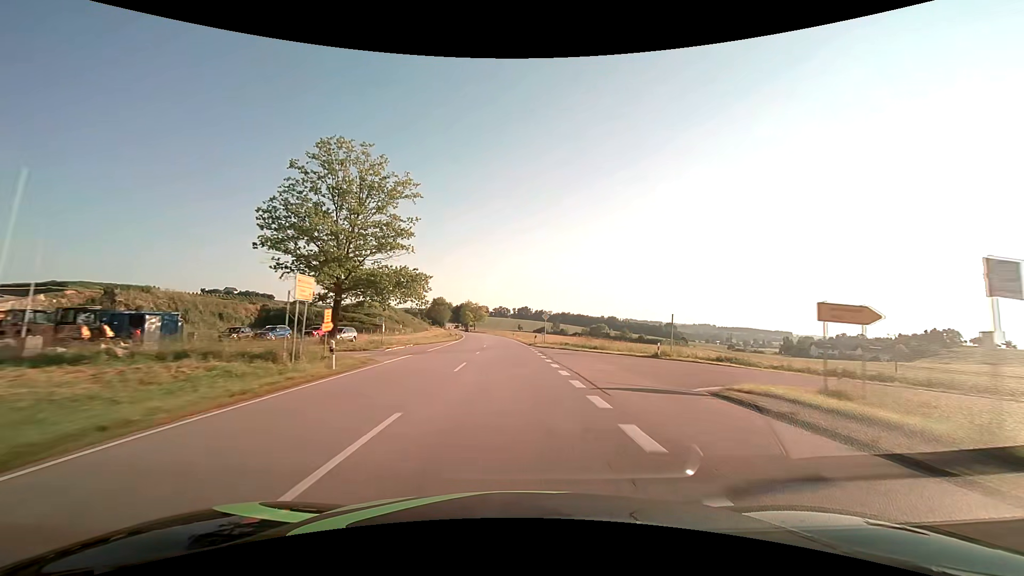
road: secondary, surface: asphalt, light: Day
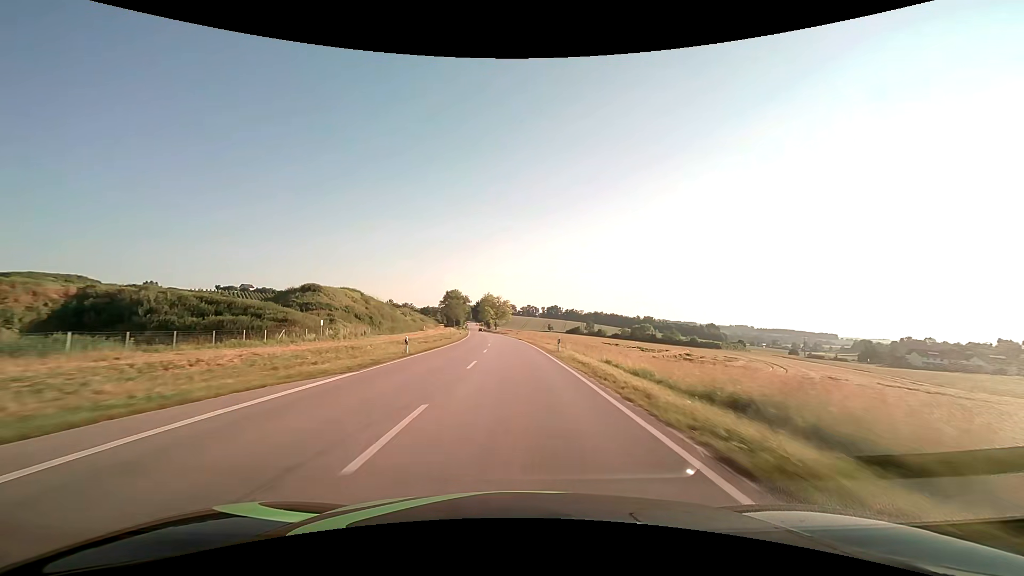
(-1.4, +47.4) m; -3°
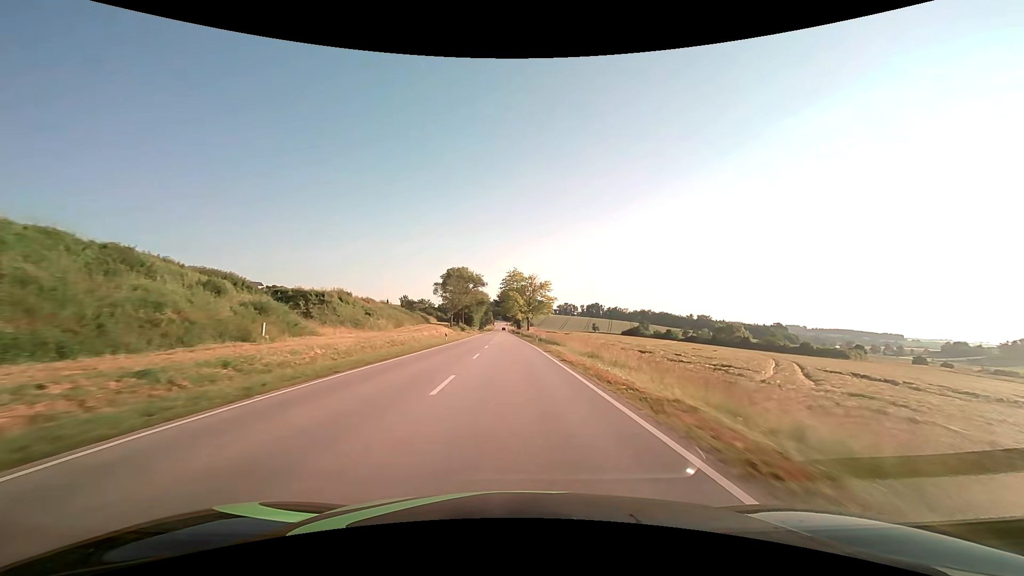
(-2.6, +78.9) m; -4°
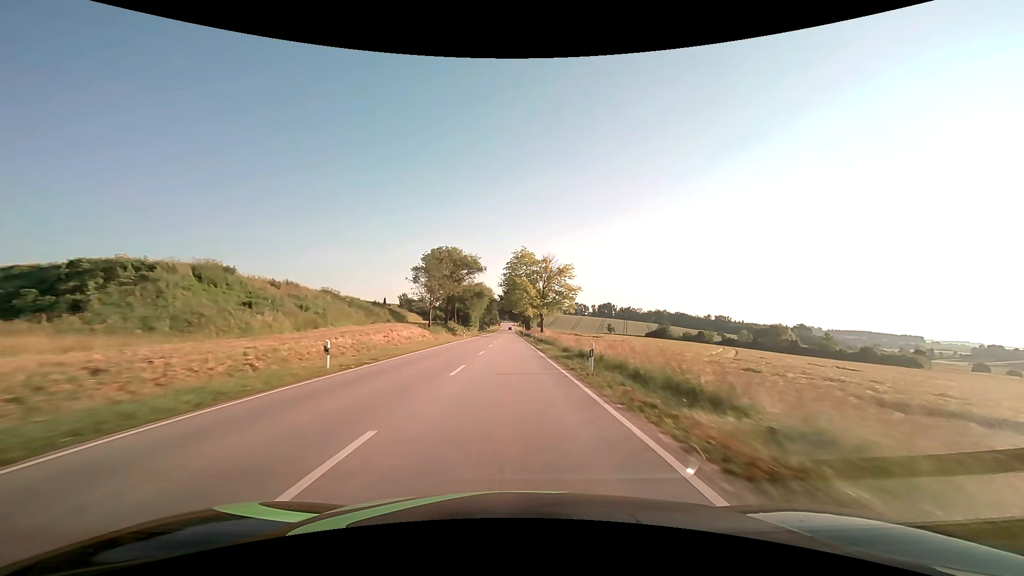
(-0.3, +31.6) m; -1°
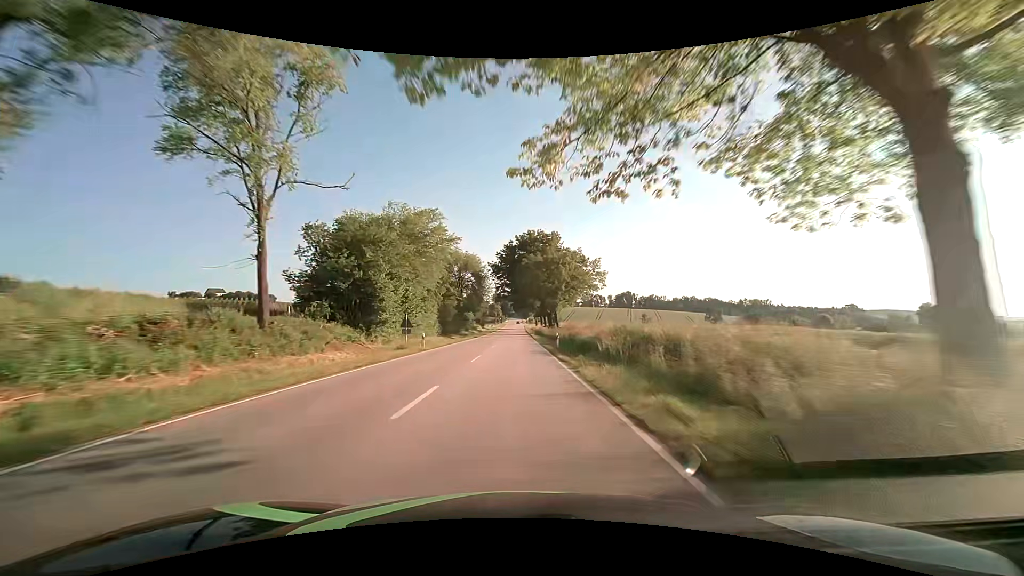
(-0.7, +79.1) m; -1°
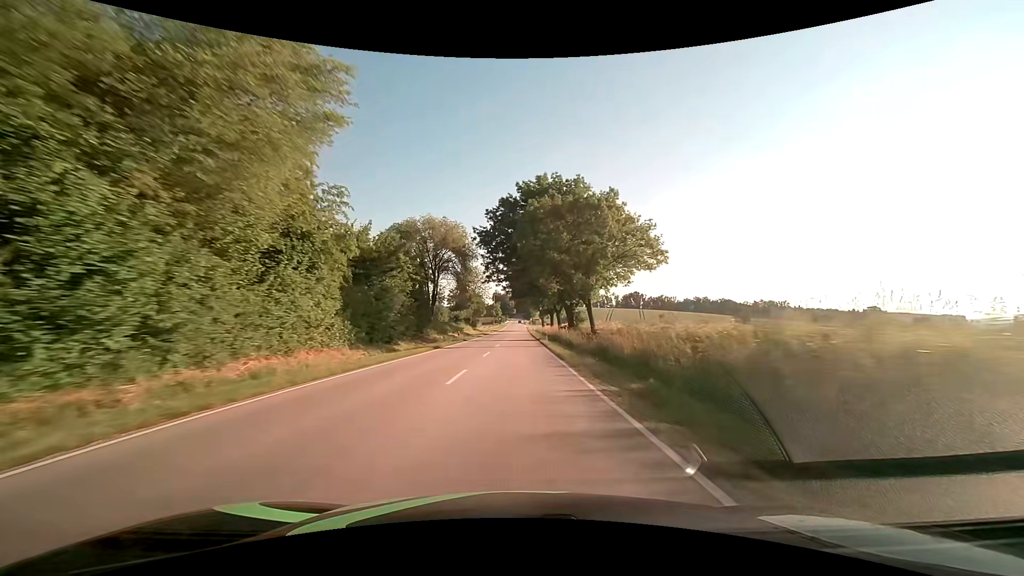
(0.0, +31.6) m; 0°
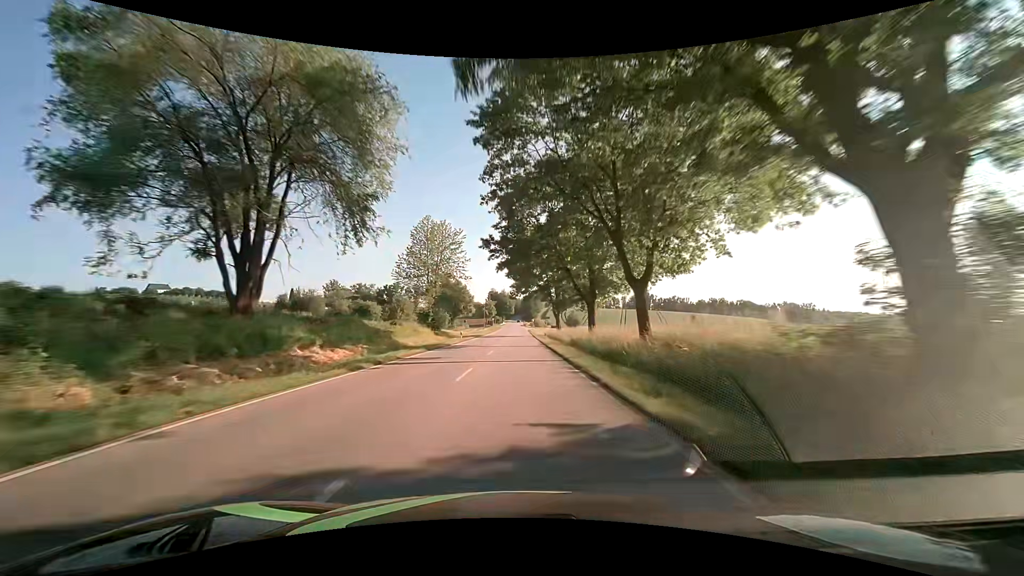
(0.0, +47.4) m; 0°
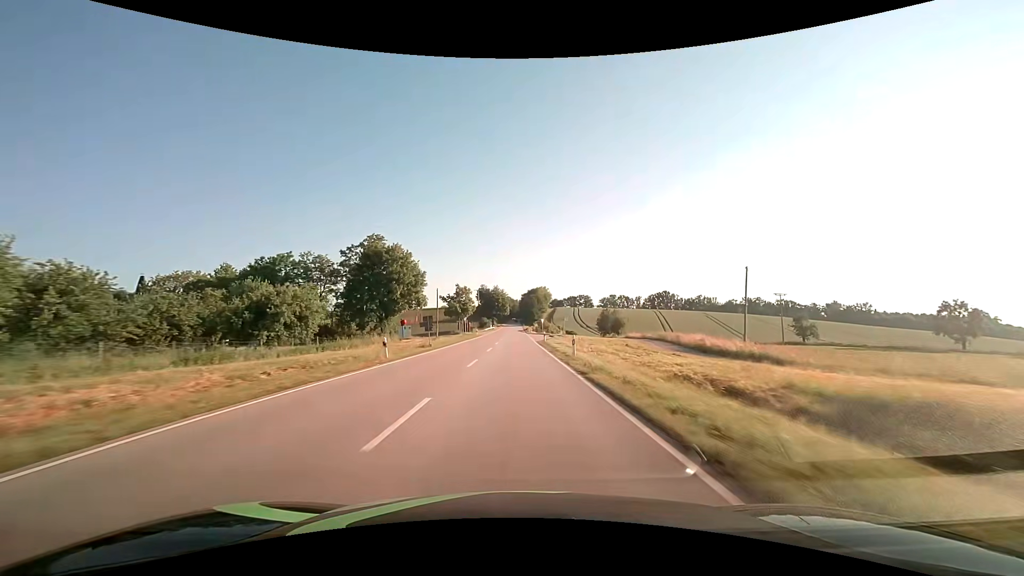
(+0.4, +78.8) m; 0°
(0, +10) (0, +20) (0, +30) (0, +40) (0, +50) (0, +60) (0, +70) (0, +80) (0, +90) (0, +100) m
